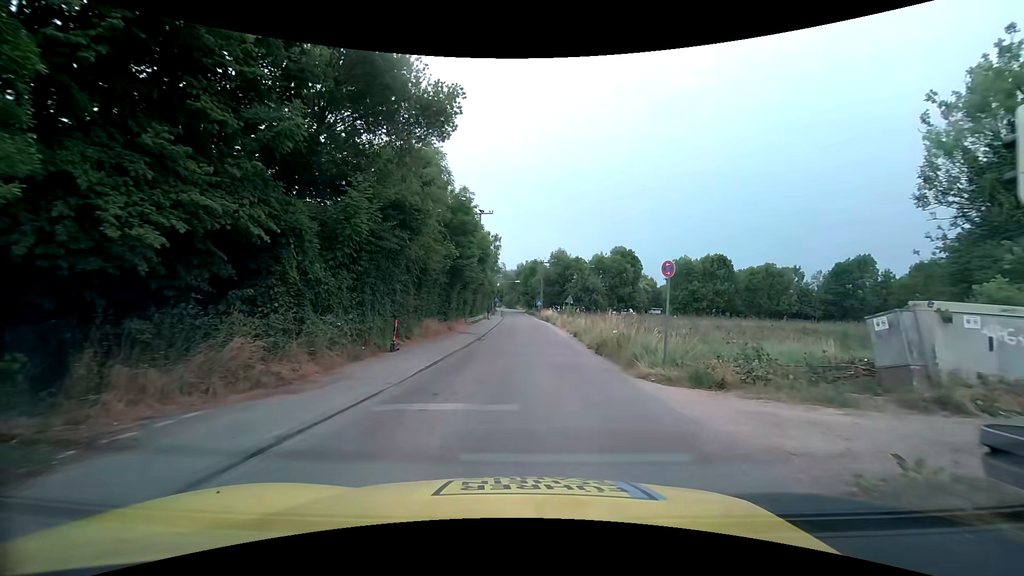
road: unclassified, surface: asphalt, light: Day
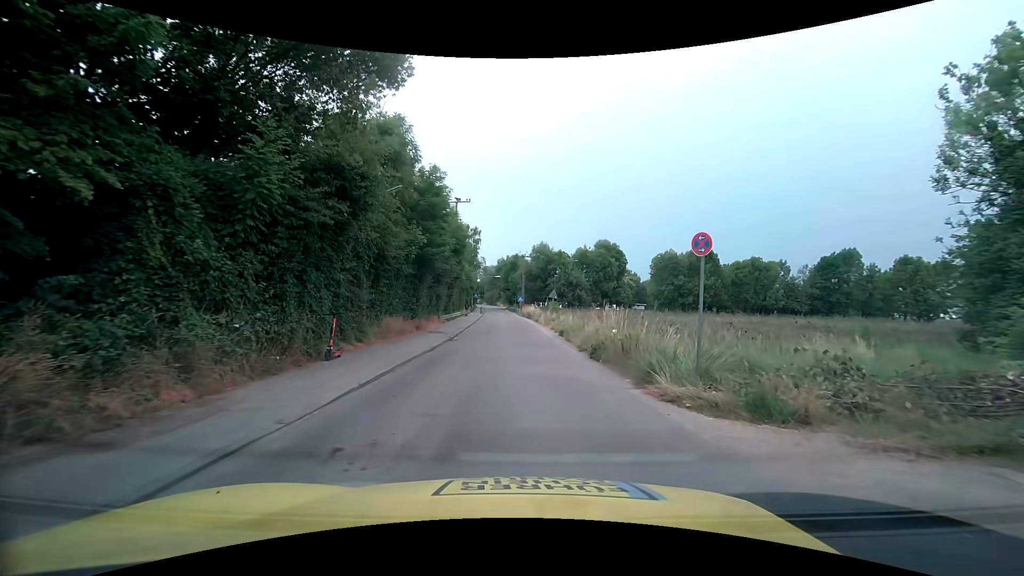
(+0.1, +3.7) m; +2°
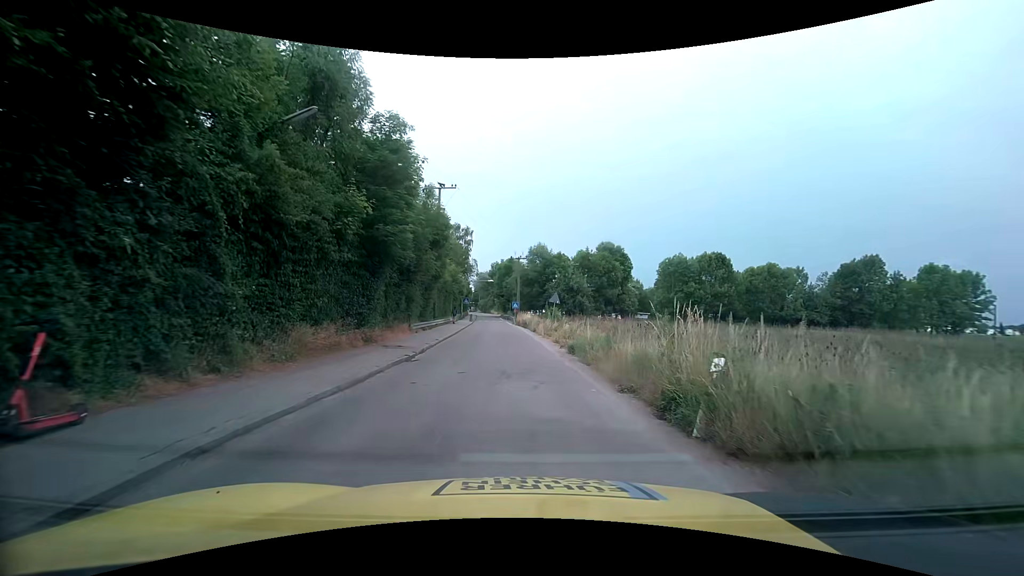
(0.0, +8.0) m; 0°
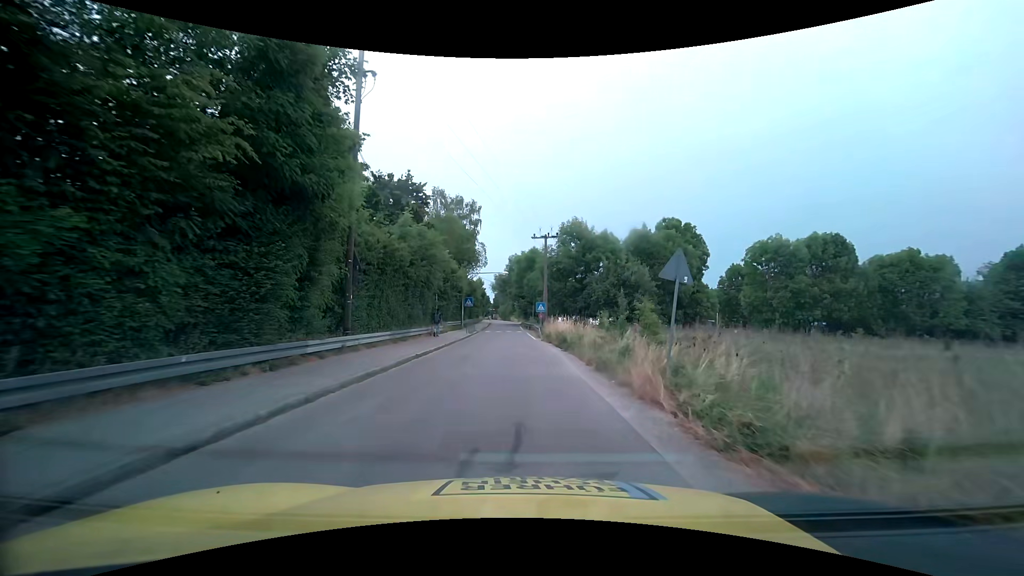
(-0.2, +24.2) m; -2°
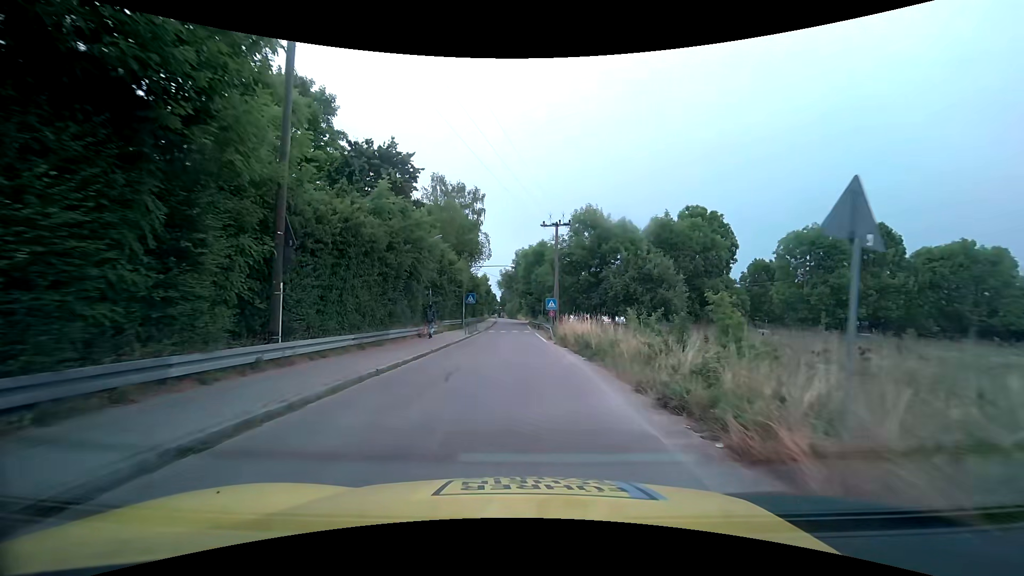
(-0.1, +5.4) m; -2°
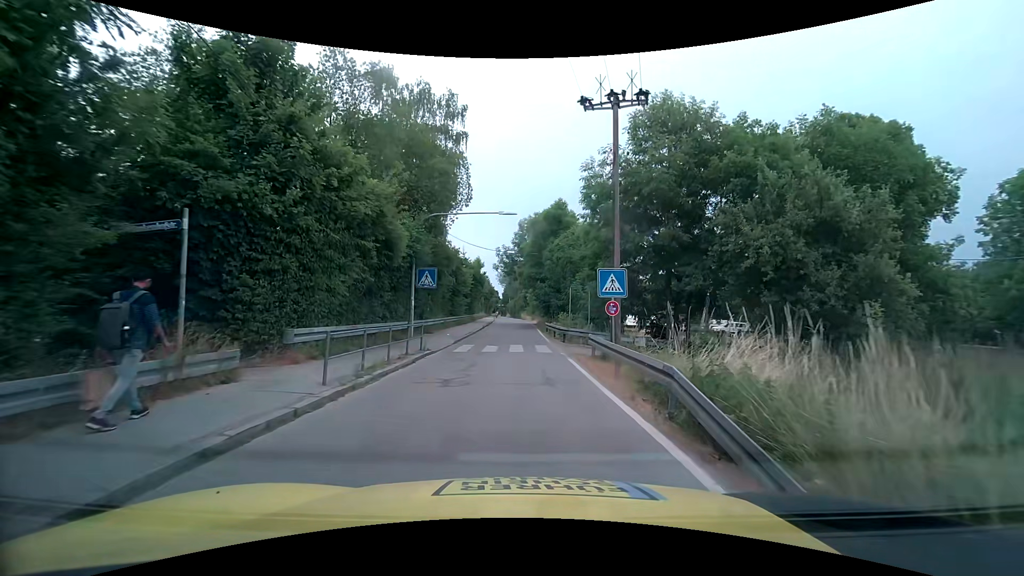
(-0.2, +23.3) m; 0°
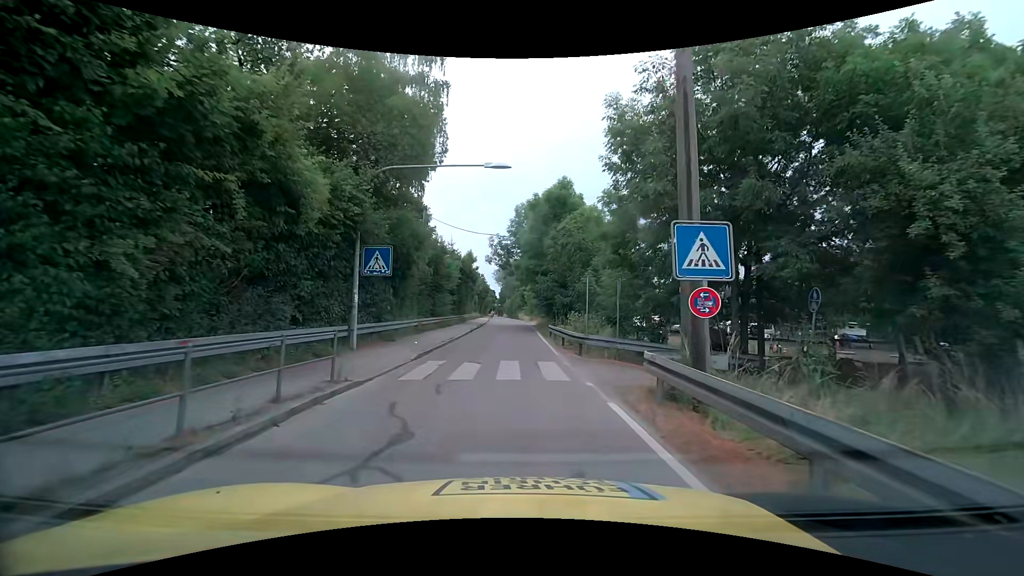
(0.0, +7.4) m; +1°
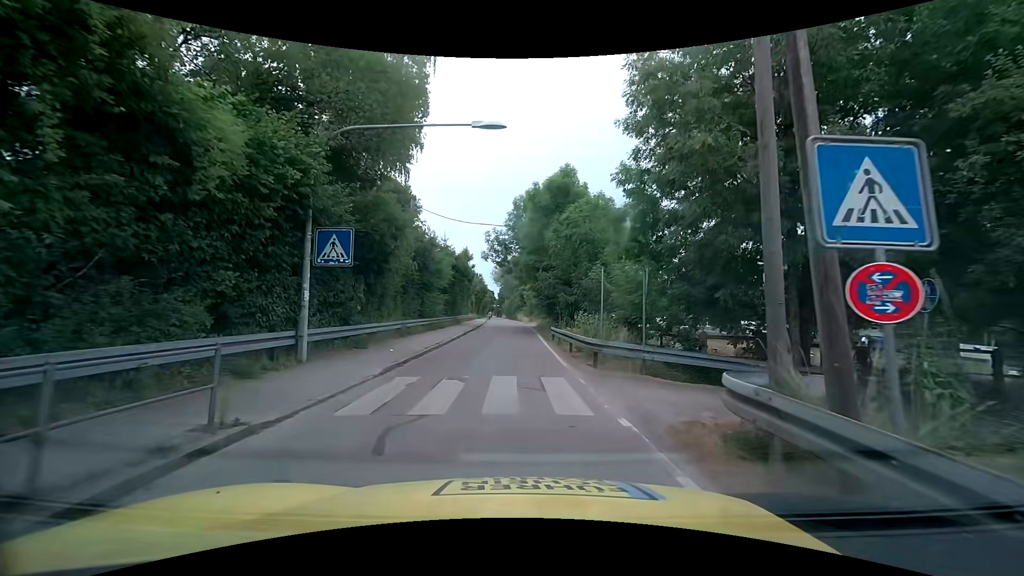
(0.0, +3.4) m; 0°
(0, +10) (0, +20) (-1, +30) (-1, +40) (-1, +50) (-2, +60) (-2, +70) (-3, +80) (-4, +90) (-4, +100) m
